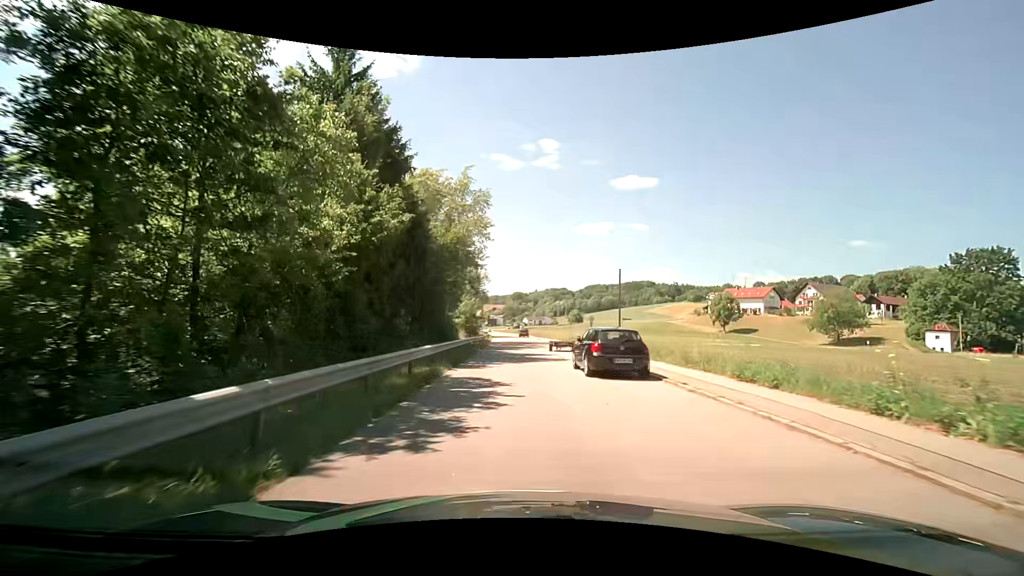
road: residential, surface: asphalt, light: Day
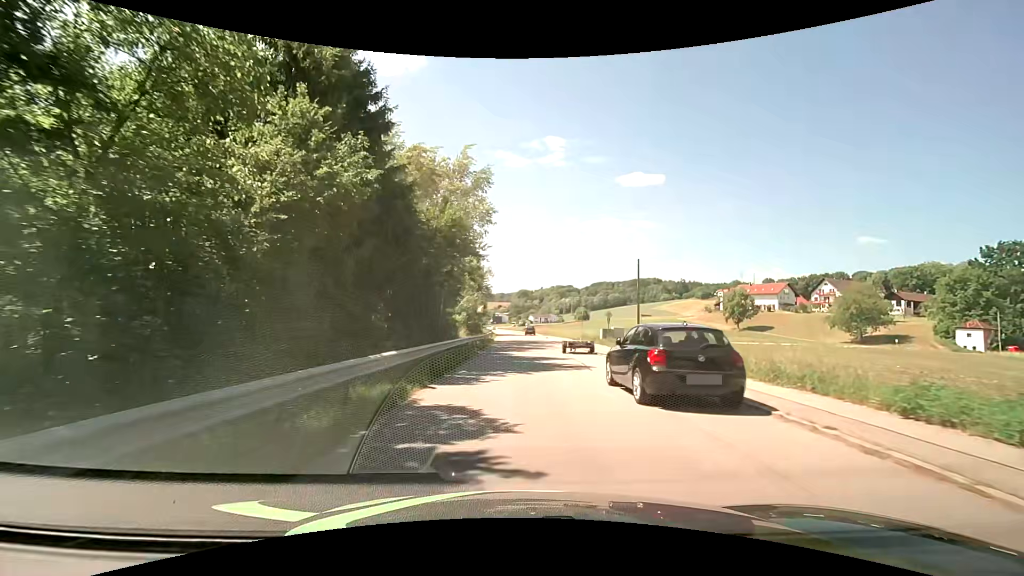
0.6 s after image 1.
(0.0, +5.5) m; -1°
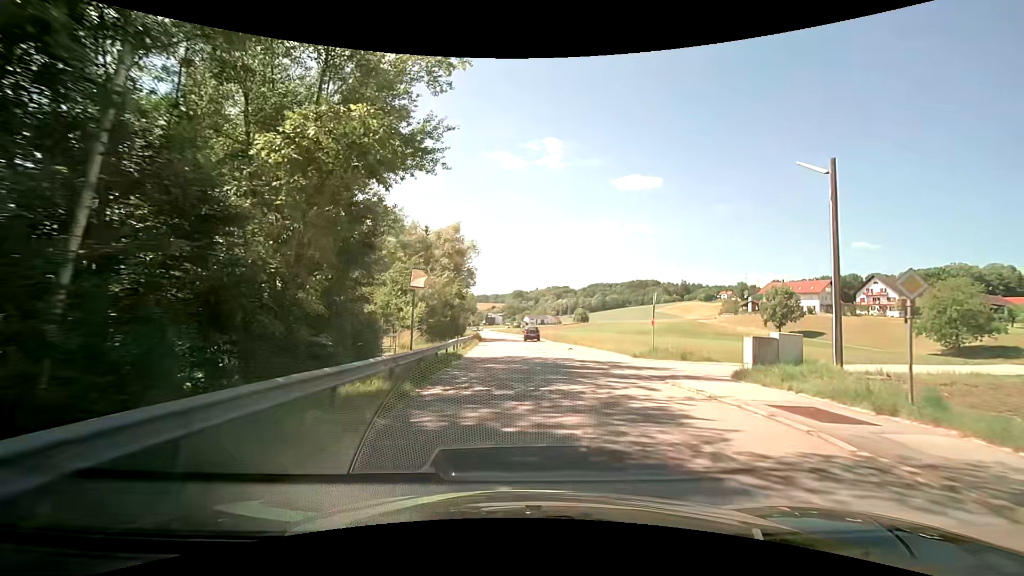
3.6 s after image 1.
(+0.1, +28.0) m; +1°
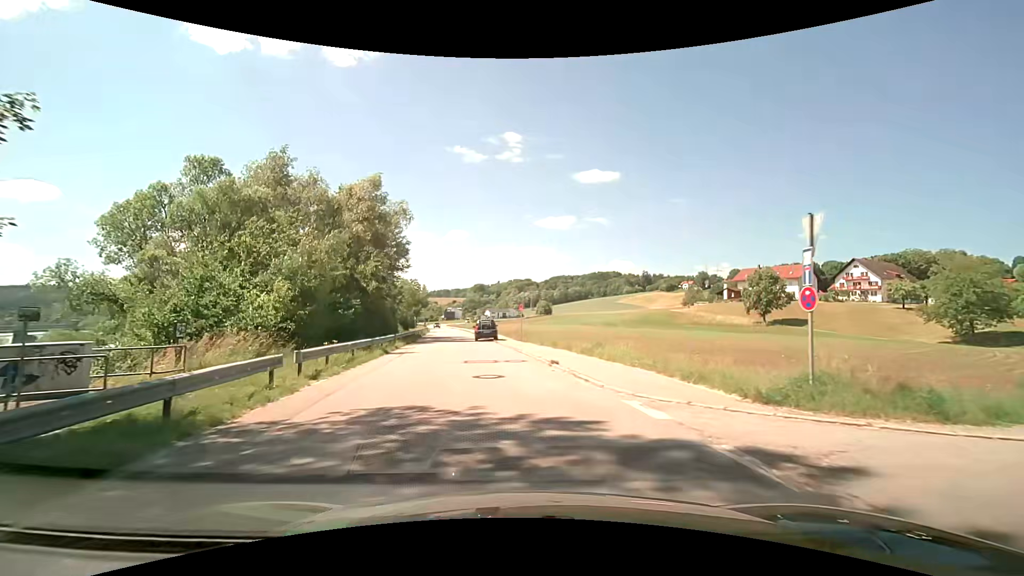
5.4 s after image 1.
(+0.9, +16.4) m; +4°
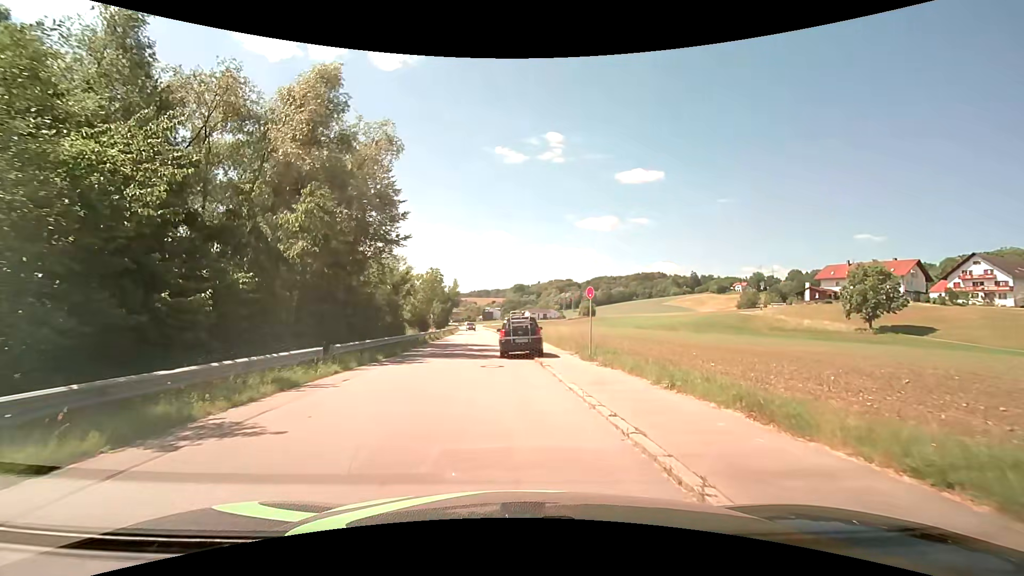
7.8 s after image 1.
(-0.7, +17.2) m; -5°
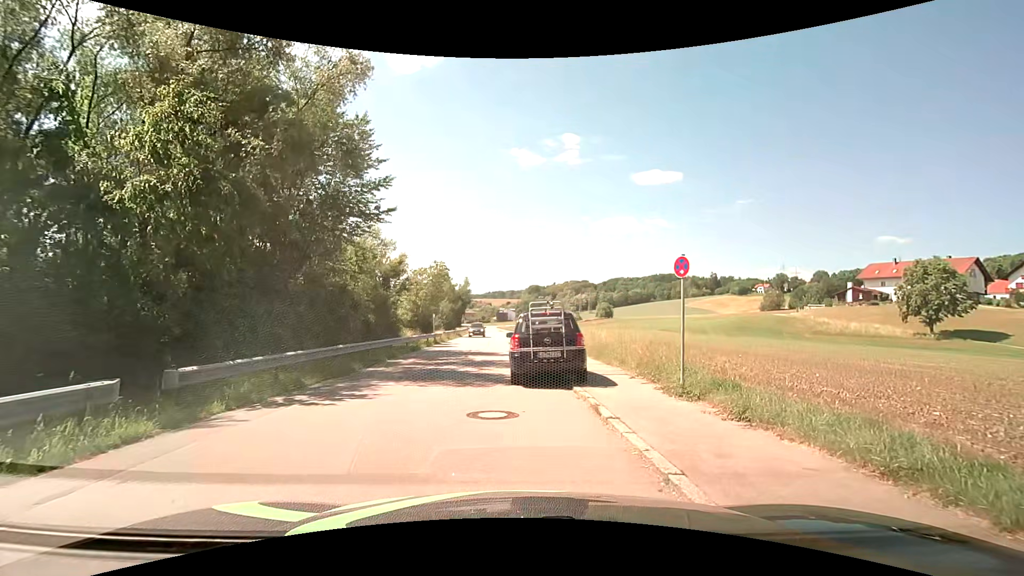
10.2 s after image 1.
(-0.1, +7.9) m; -1°
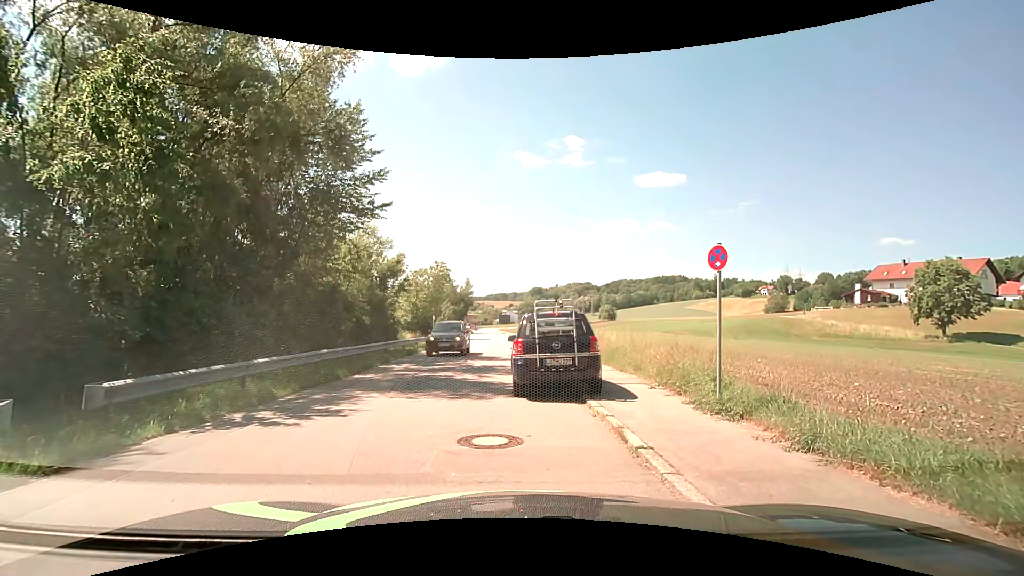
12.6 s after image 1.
(0.0, +1.5) m; +1°
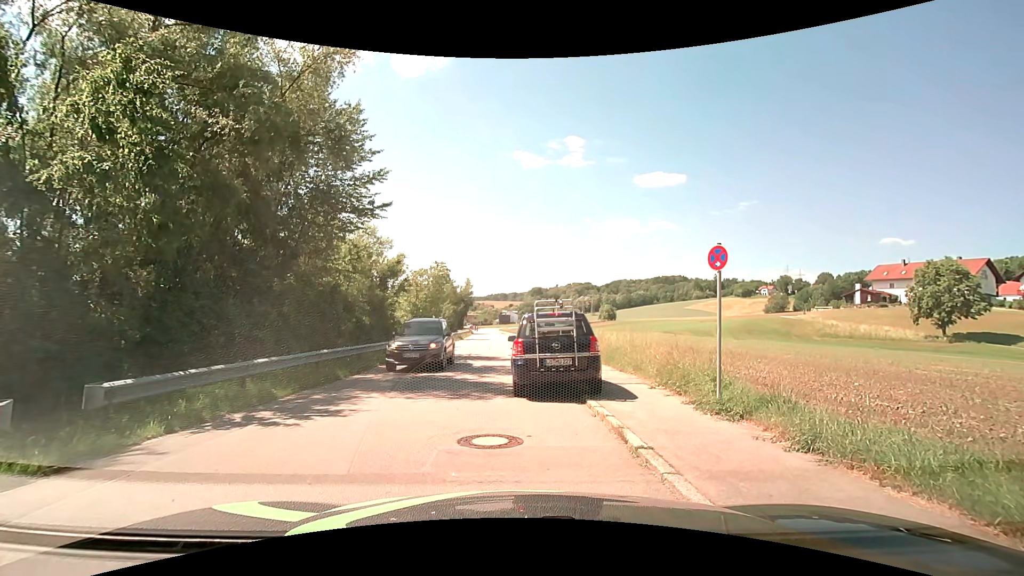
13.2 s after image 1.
(0.0, 0.0) m; 0°
(-2, +10) (-3, +20) (-3, +30) (-2, +40) (-2, +50) (-3, +60) (-4, +70) (-4, +79) (-5, +89) (-6, +99) m
